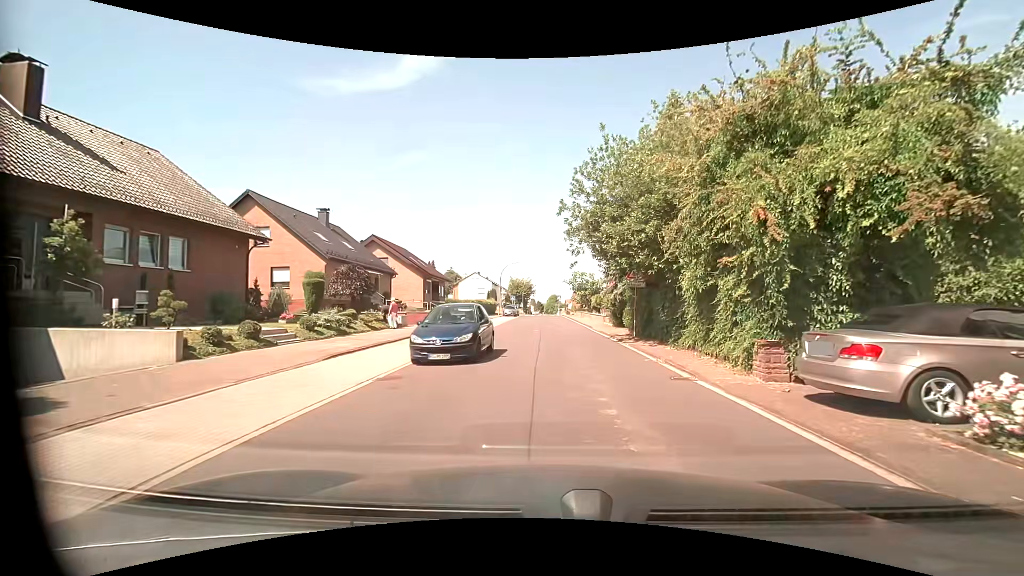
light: Day
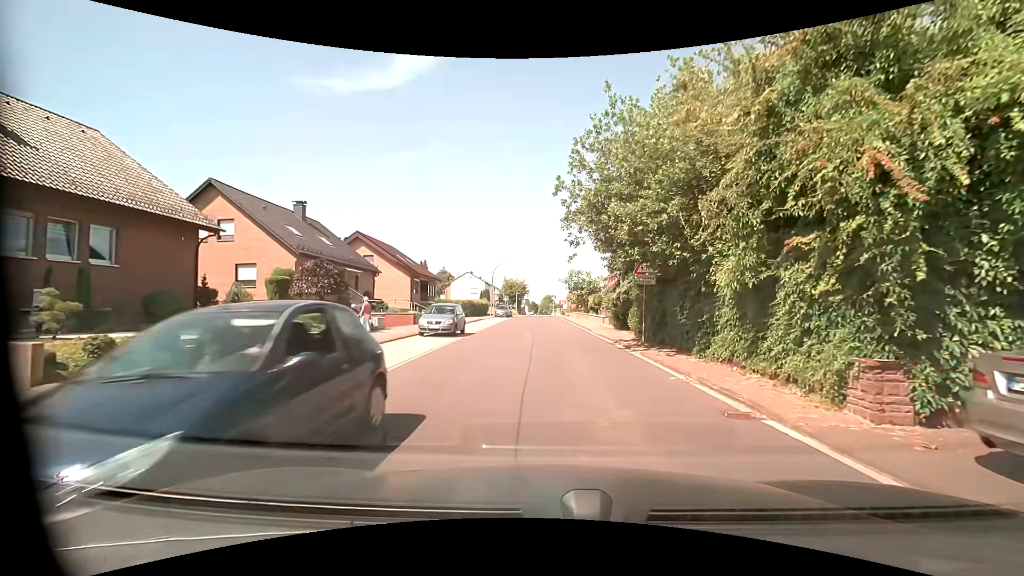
(0.0, +3.1) m; 0°
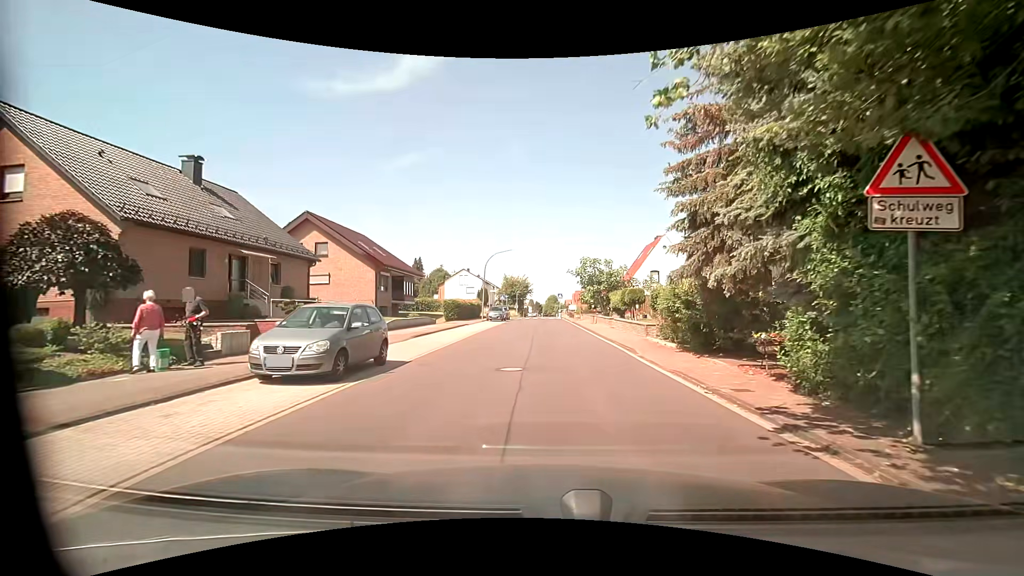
(+0.2, +12.8) m; 0°
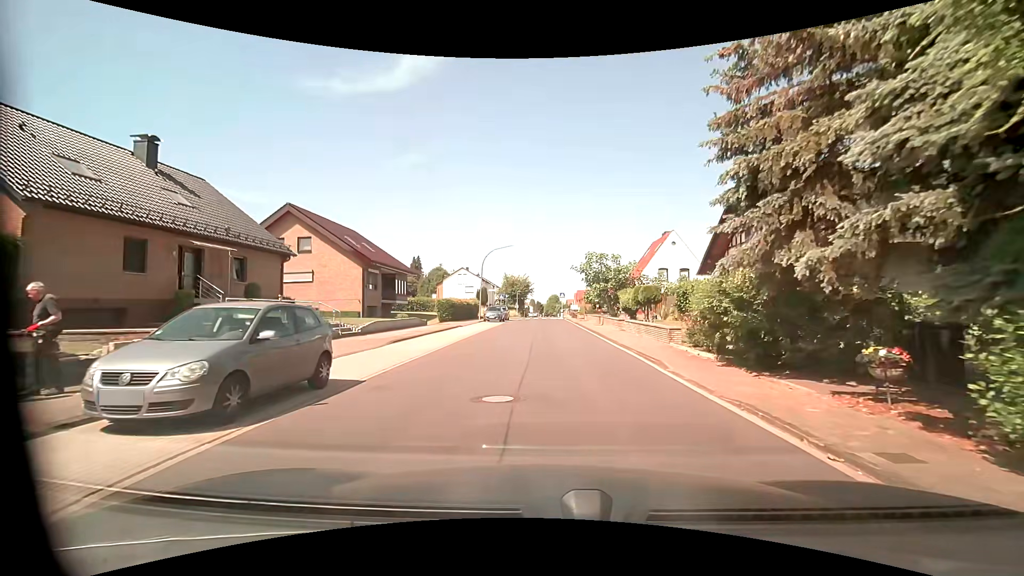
(0.0, +3.4) m; 0°
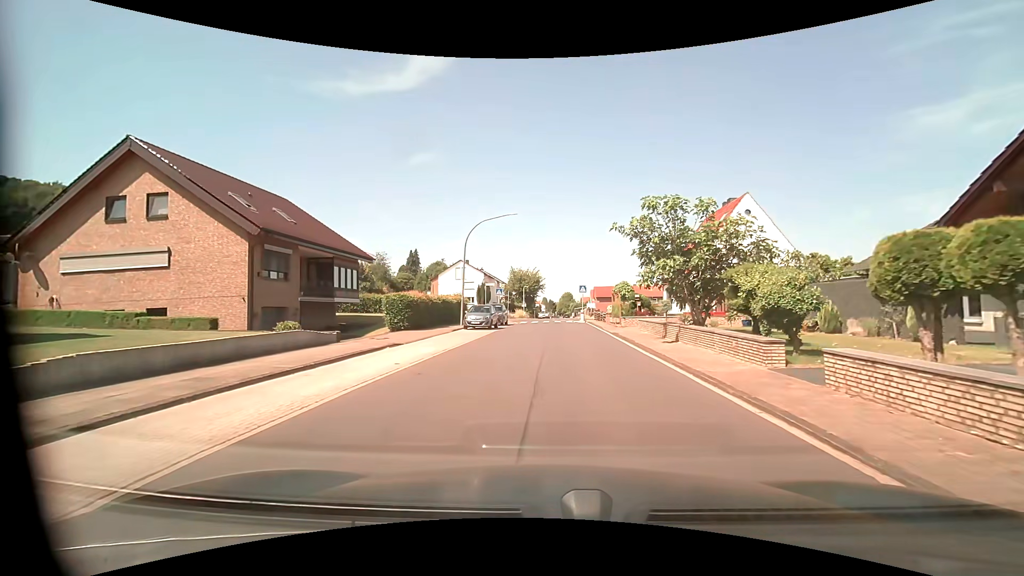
(0.0, +16.6) m; -1°
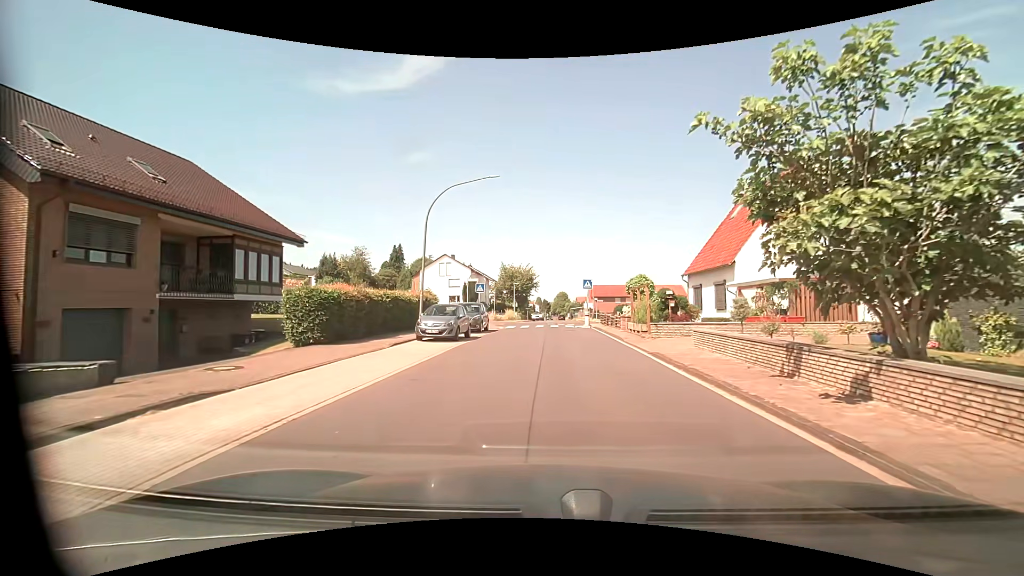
(0.0, +9.8) m; 0°
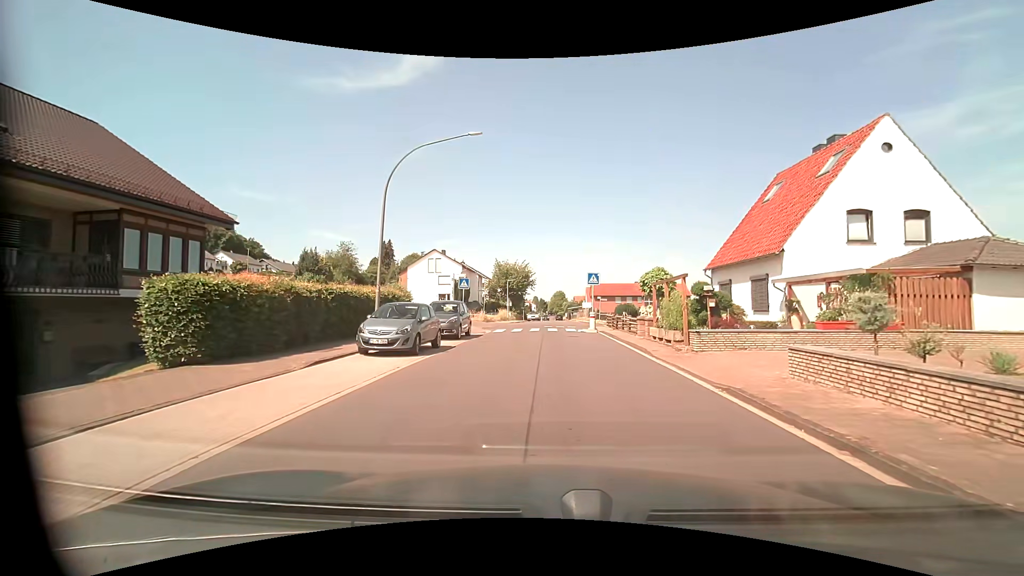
(0.0, +5.8) m; 0°
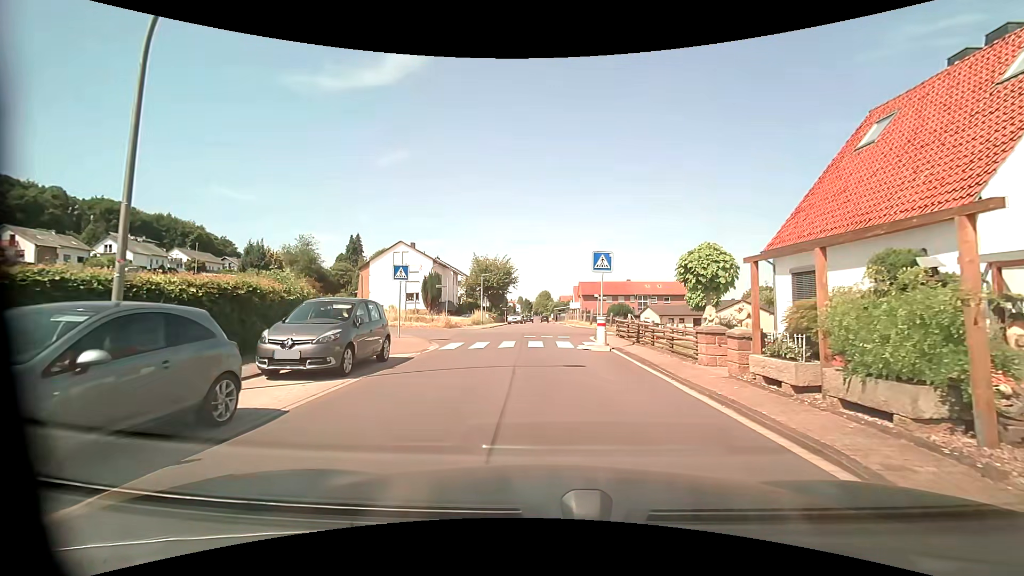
(+0.2, +10.5) m; +2°
